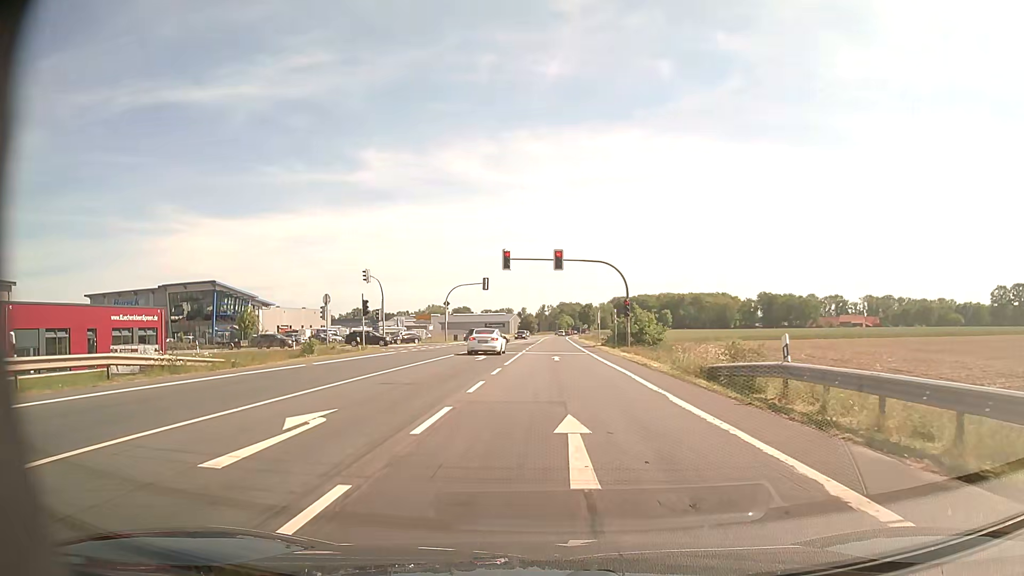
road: primary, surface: asphalt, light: Day
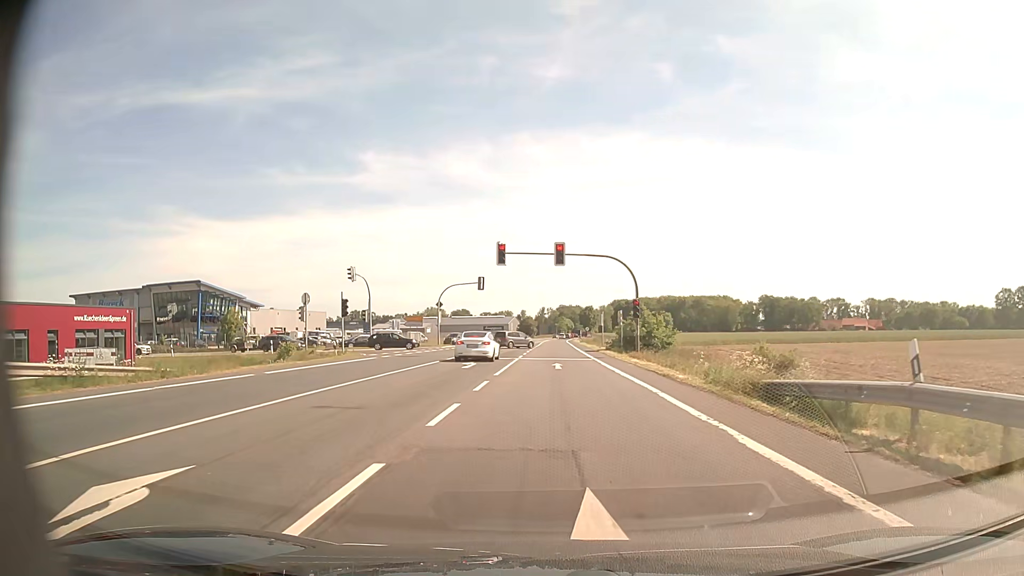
(+0.1, +4.8) m; +1°
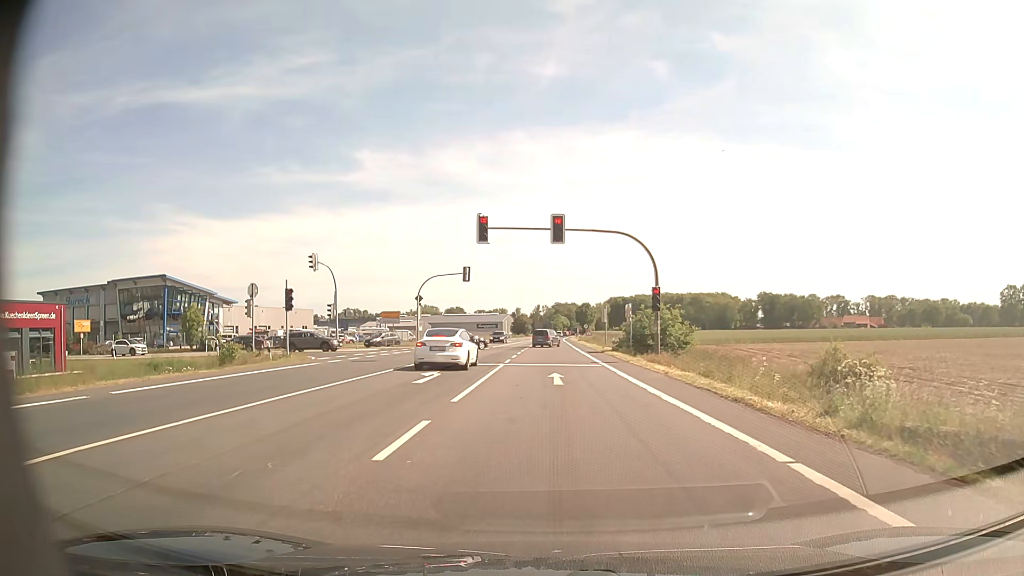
(0.0, +8.7) m; 0°
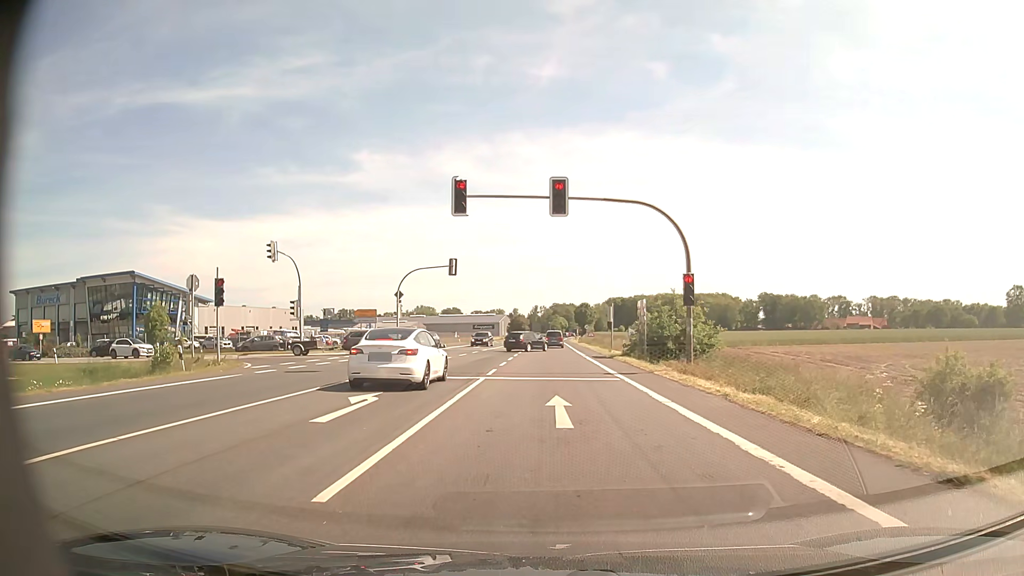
(0.0, +7.5) m; +1°
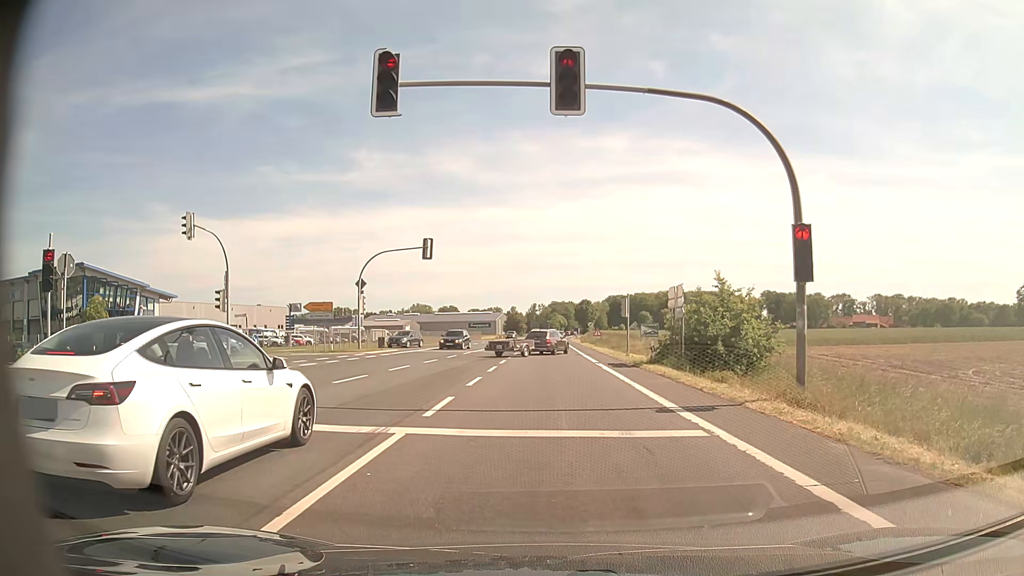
(0.0, +10.6) m; +1°
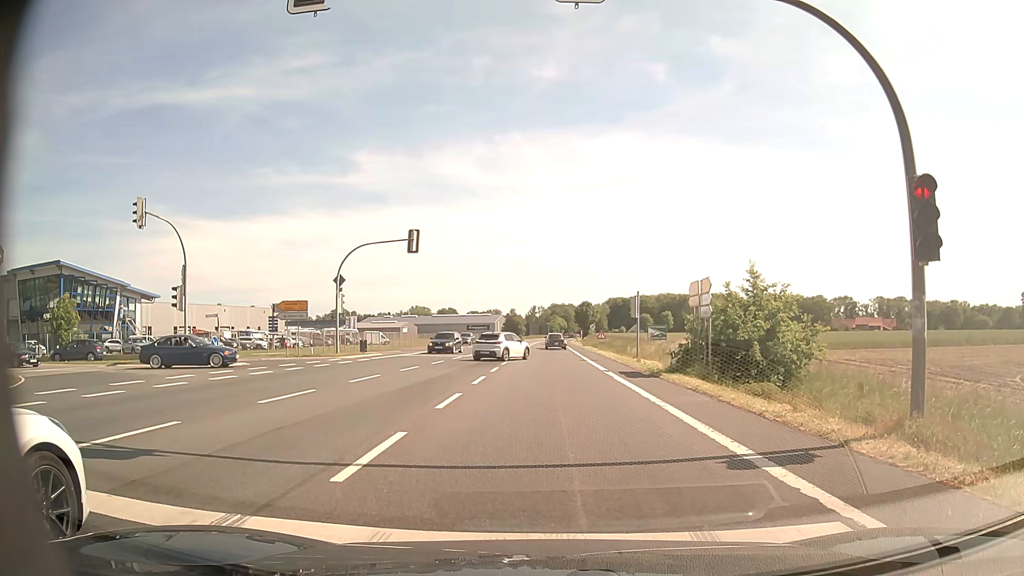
(0.0, +4.3) m; +1°
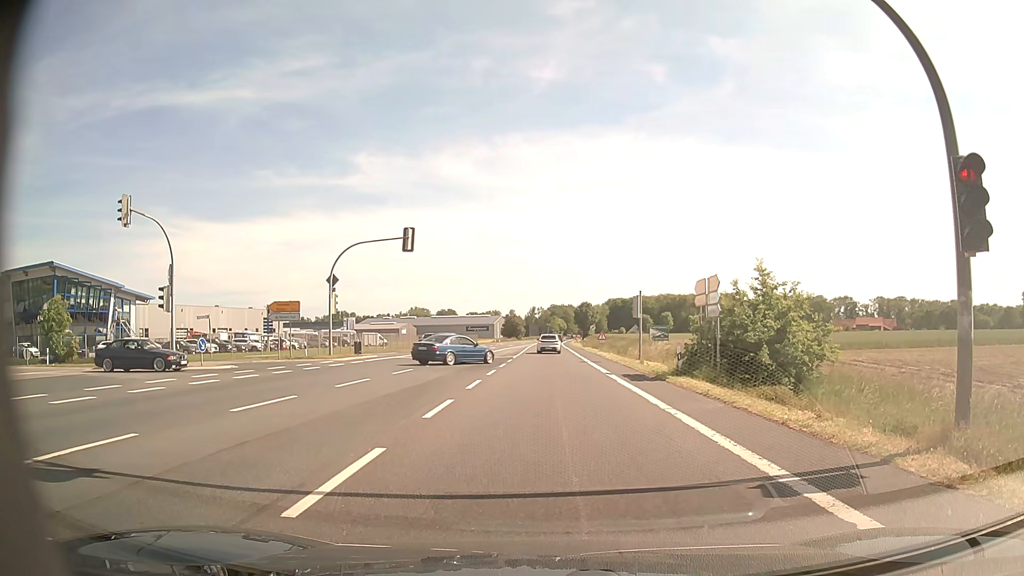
(0.0, +1.2) m; 0°
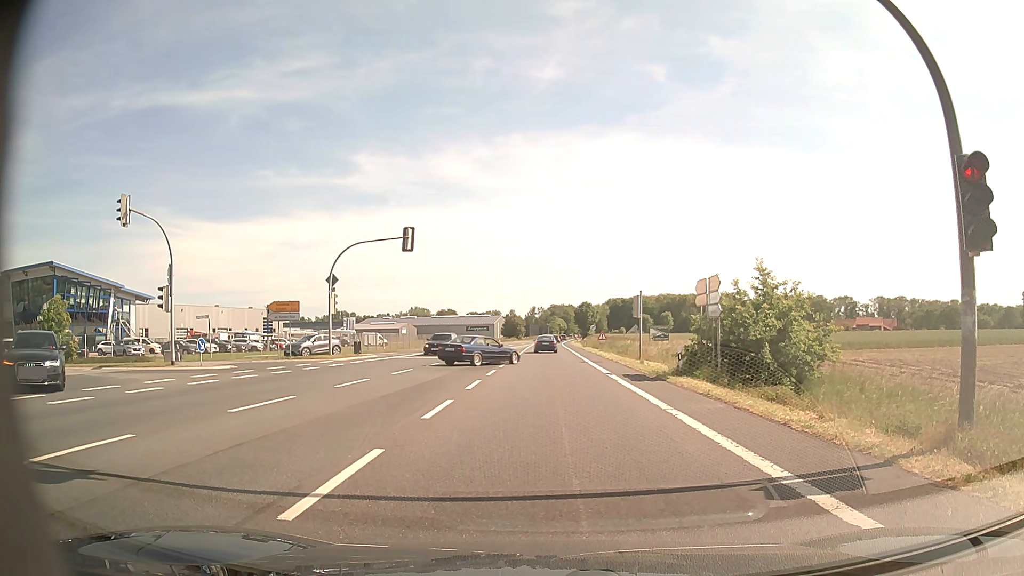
(0.0, +0.2) m; 0°
(0, +10) (-1, +20) (-1, +30) (-1, +40) (-2, +50) (-2, +60) (-2, +70) (-2, +80) (-2, +90) (-2, +100) m
